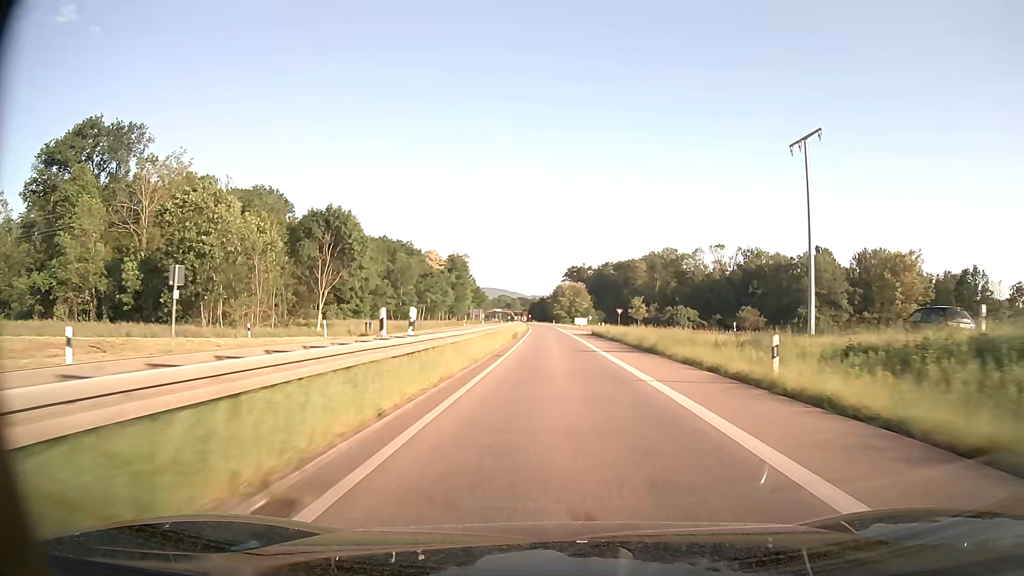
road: trunk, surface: asphalt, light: Day
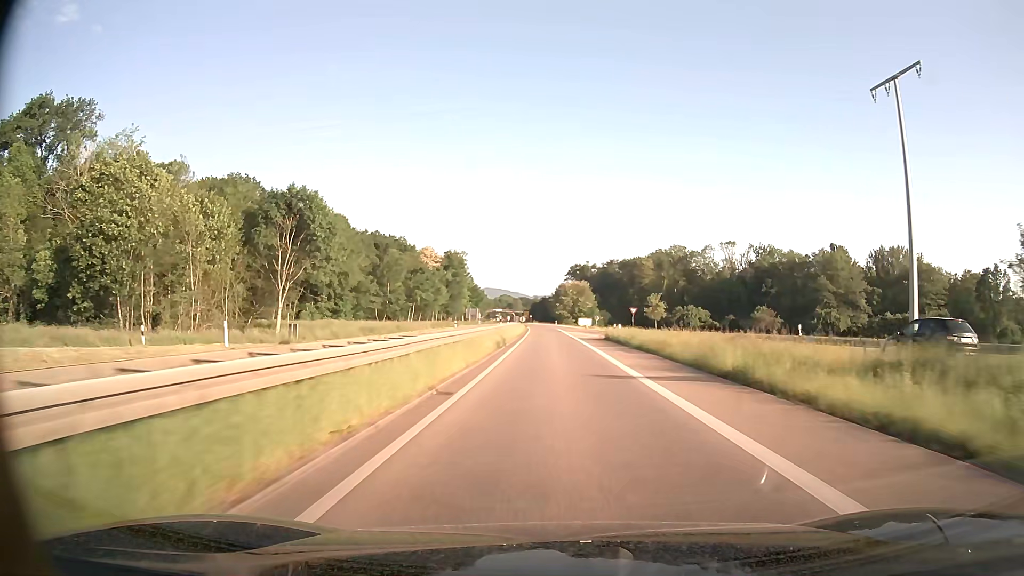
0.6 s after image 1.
(0.0, +12.6) m; 0°
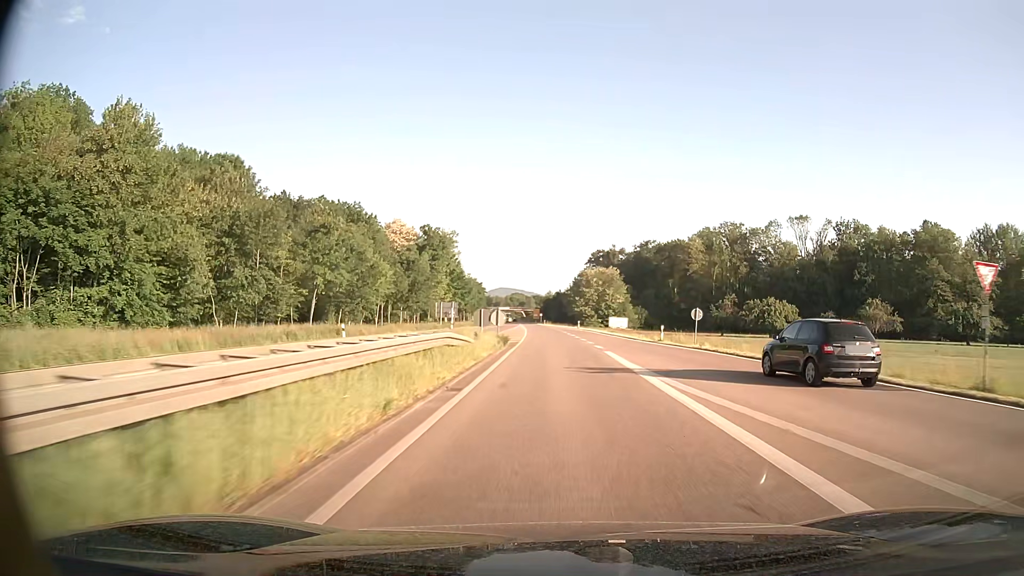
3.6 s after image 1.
(-0.7, +59.6) m; -1°
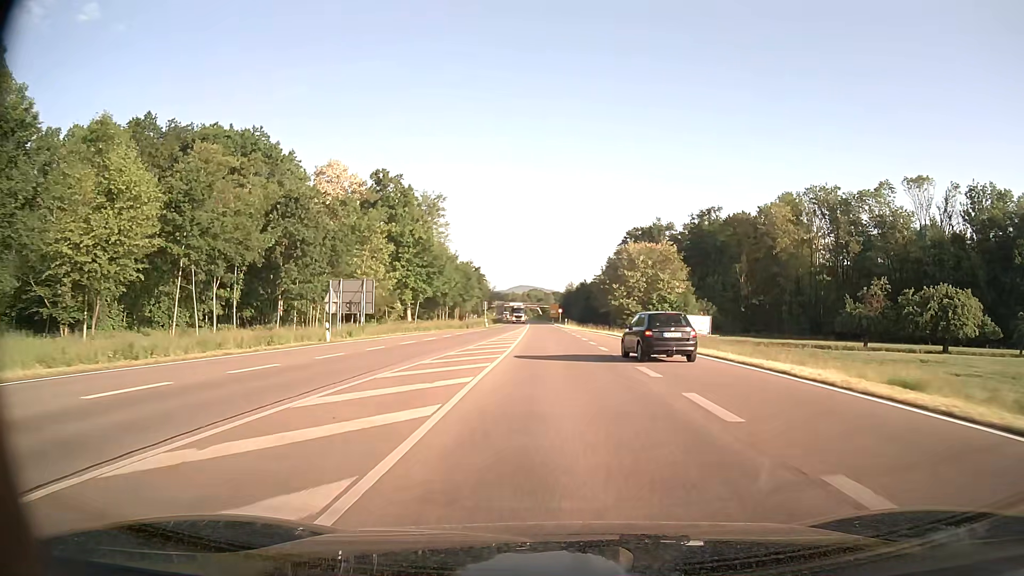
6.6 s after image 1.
(-0.8, +57.0) m; -2°
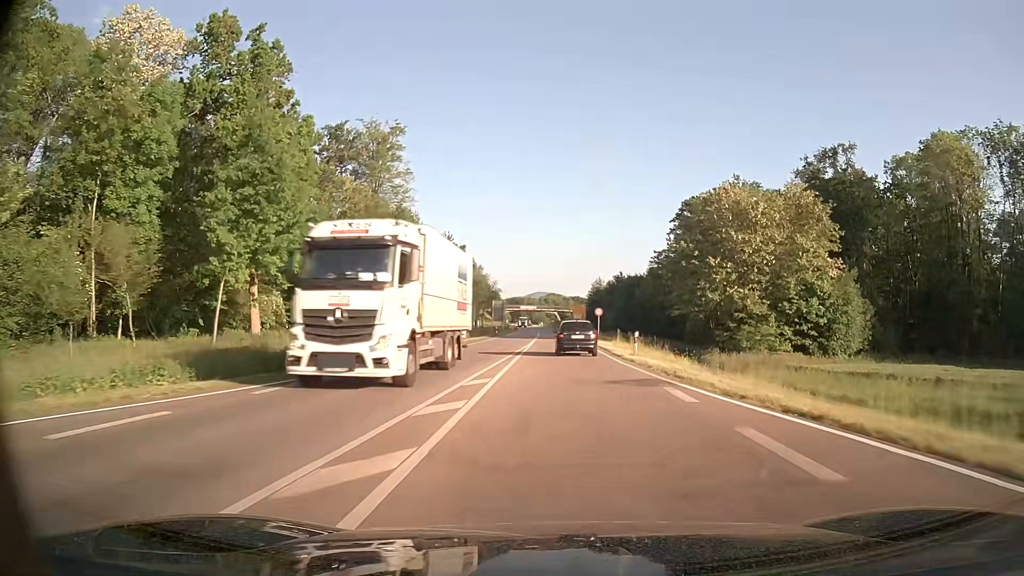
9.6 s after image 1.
(-1.0, +56.8) m; -2°
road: primary
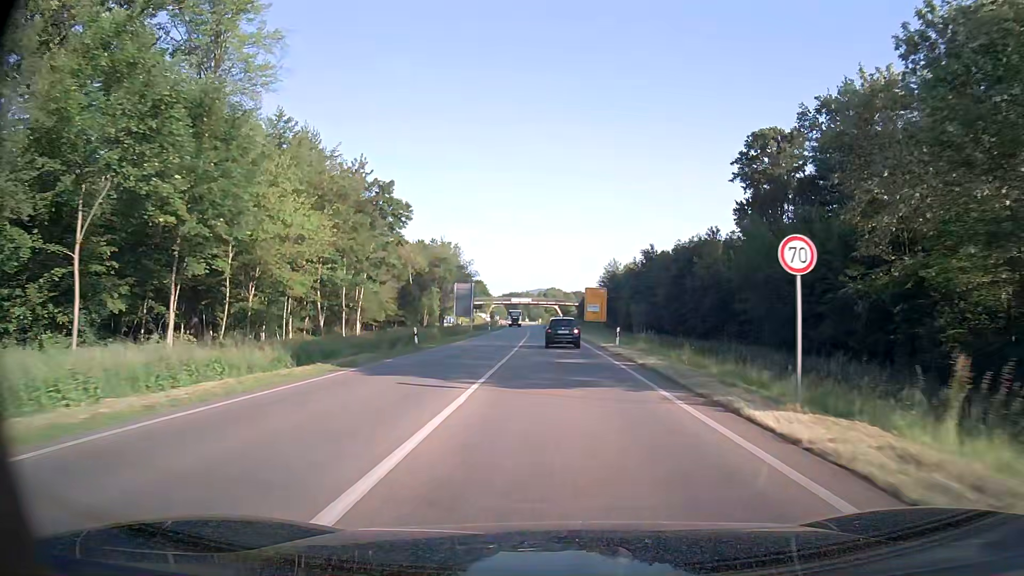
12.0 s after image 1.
(+0.2, +45.6) m; 0°
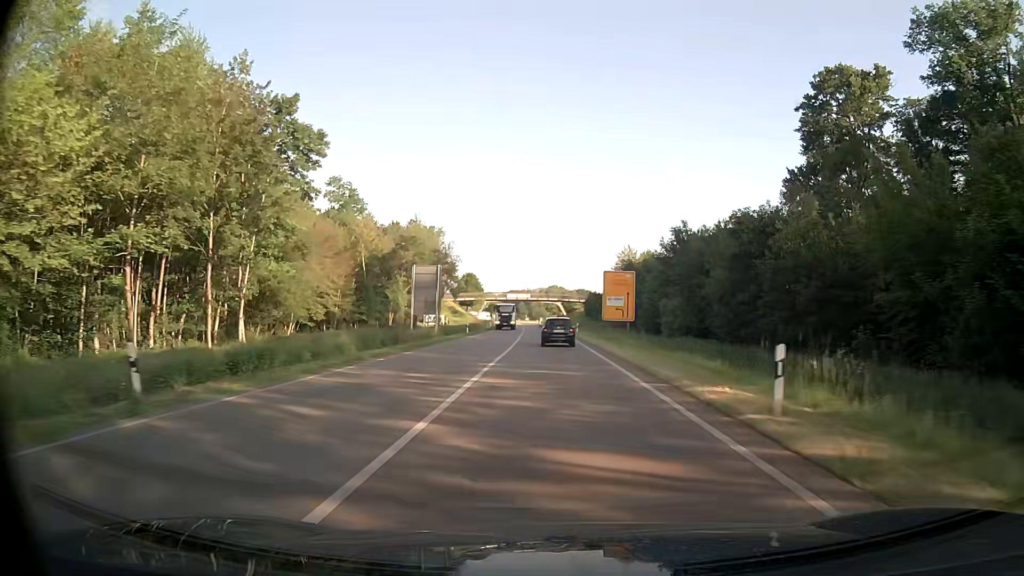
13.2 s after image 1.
(-0.1, +22.9) m; 0°
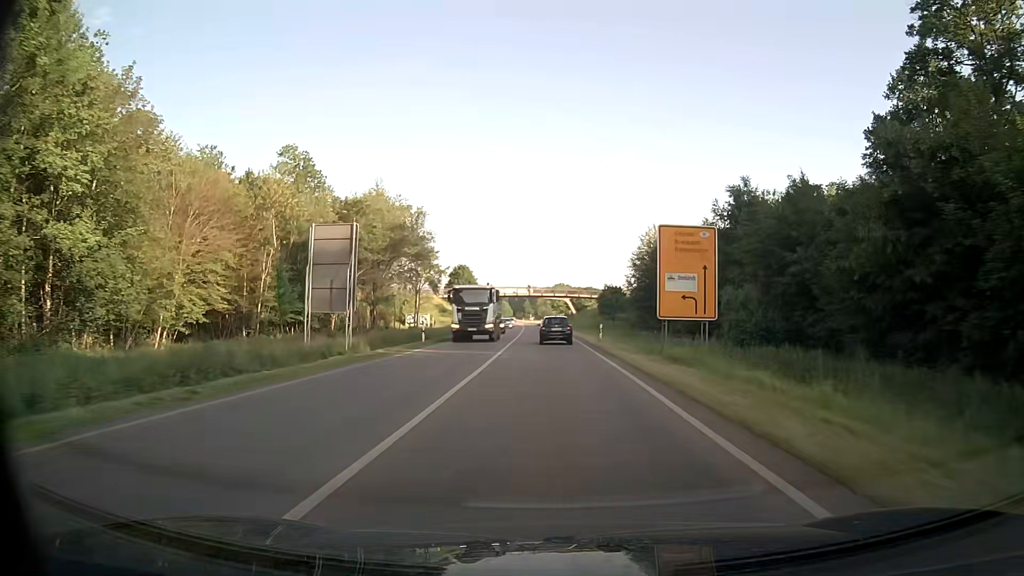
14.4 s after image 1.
(-0.1, +22.8) m; -1°
